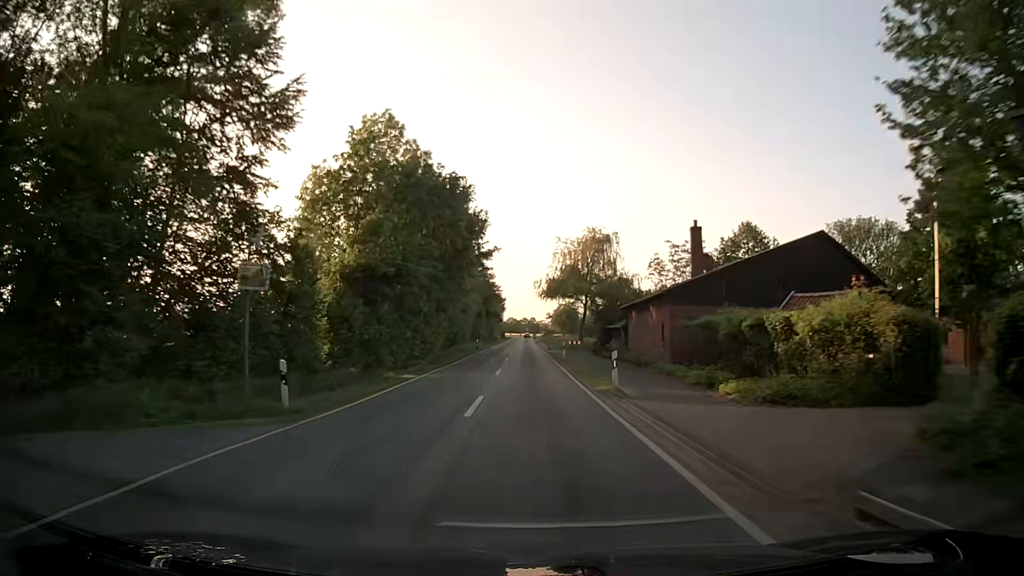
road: secondary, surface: asphalt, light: Day
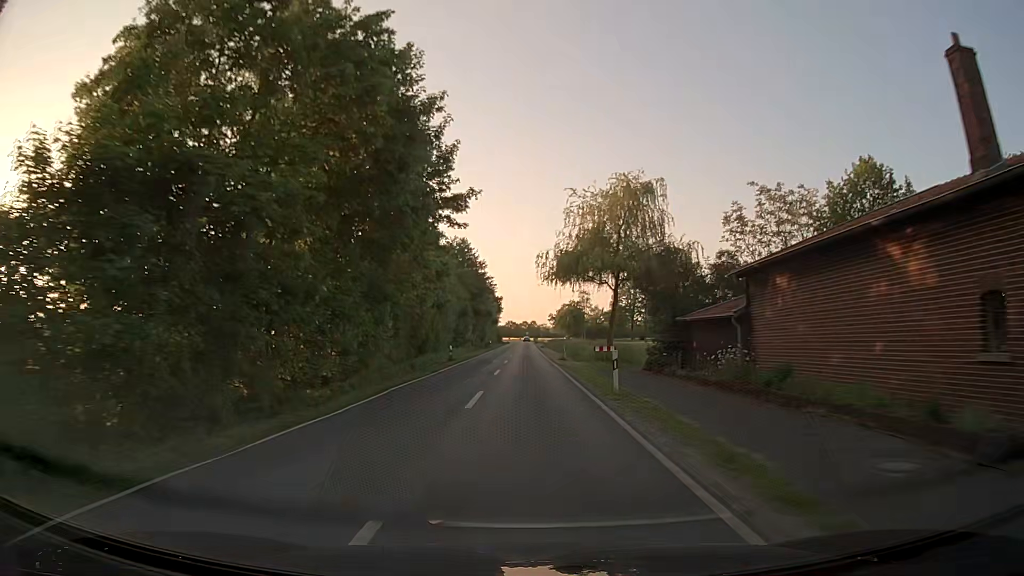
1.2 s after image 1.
(-0.1, +22.9) m; 0°
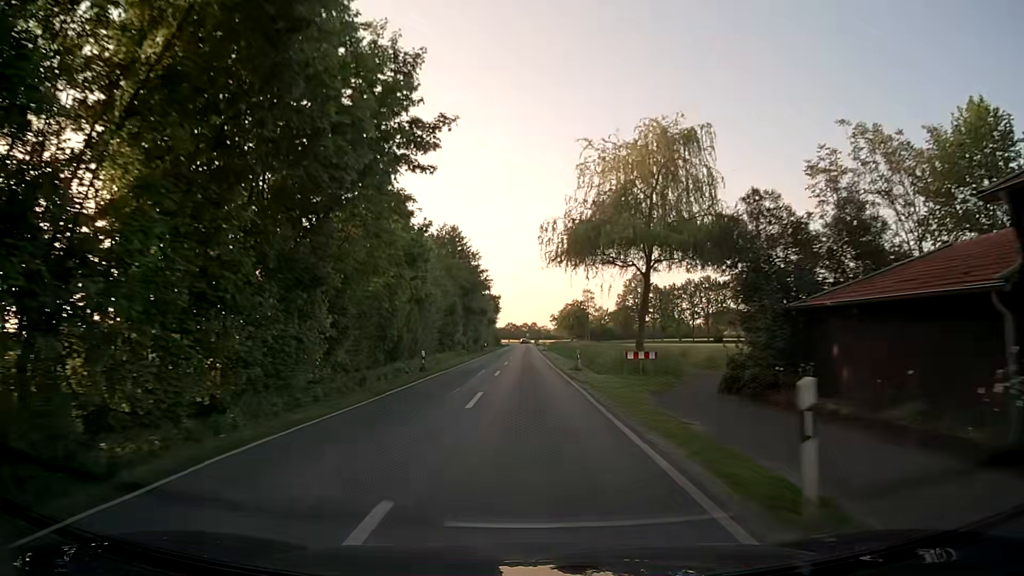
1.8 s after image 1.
(-0.1, +11.4) m; 0°
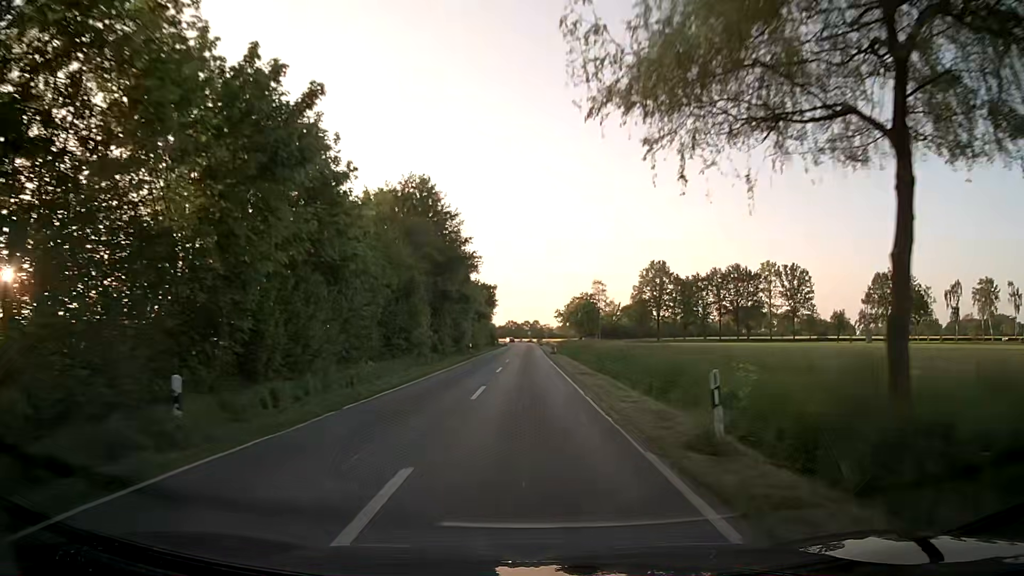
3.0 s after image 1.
(-0.1, +22.8) m; 0°
